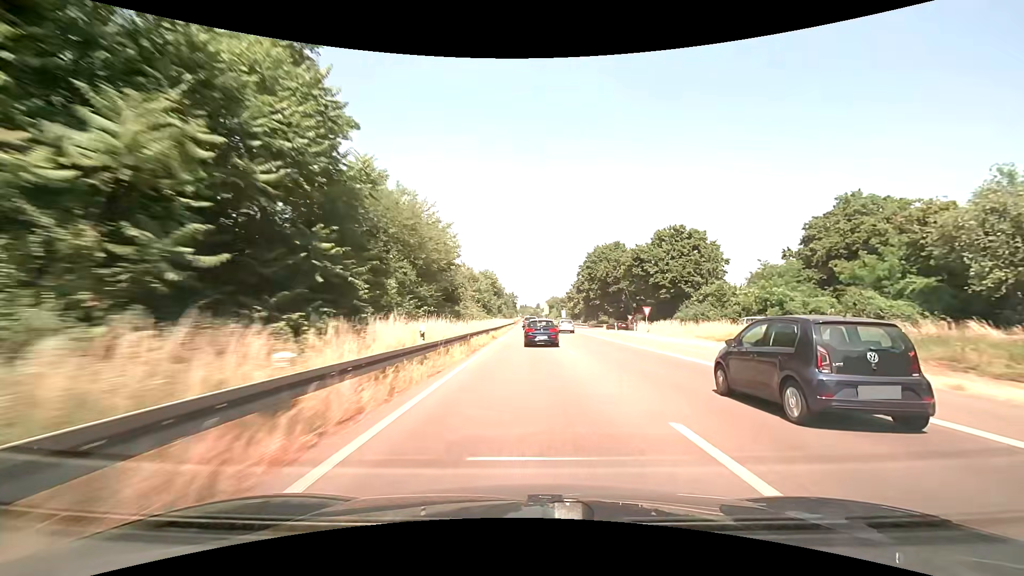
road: trunk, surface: asphalt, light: Day
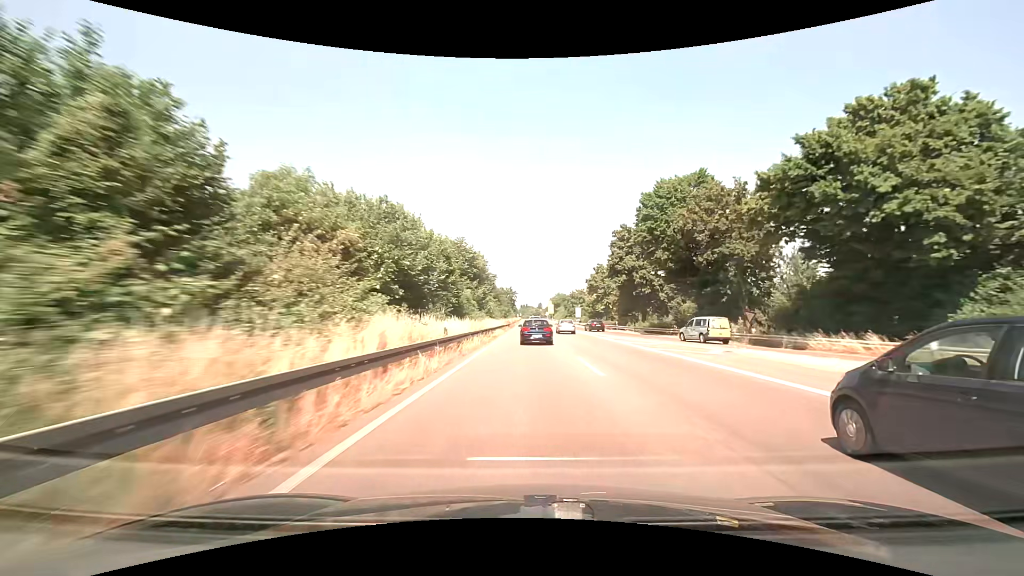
(0.0, +43.5) m; 0°
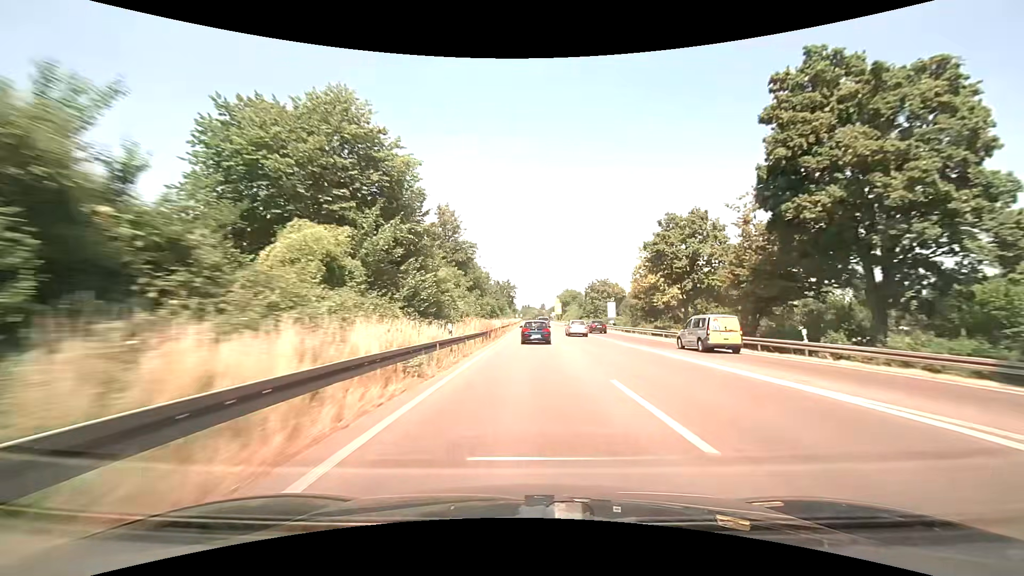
(-0.2, +43.7) m; 0°
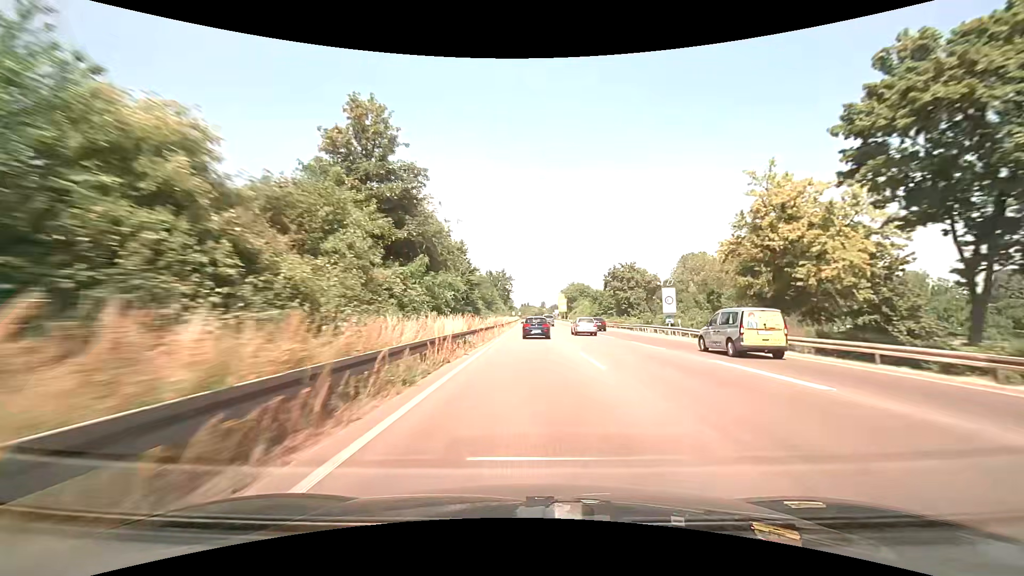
(0.0, +29.5) m; 0°
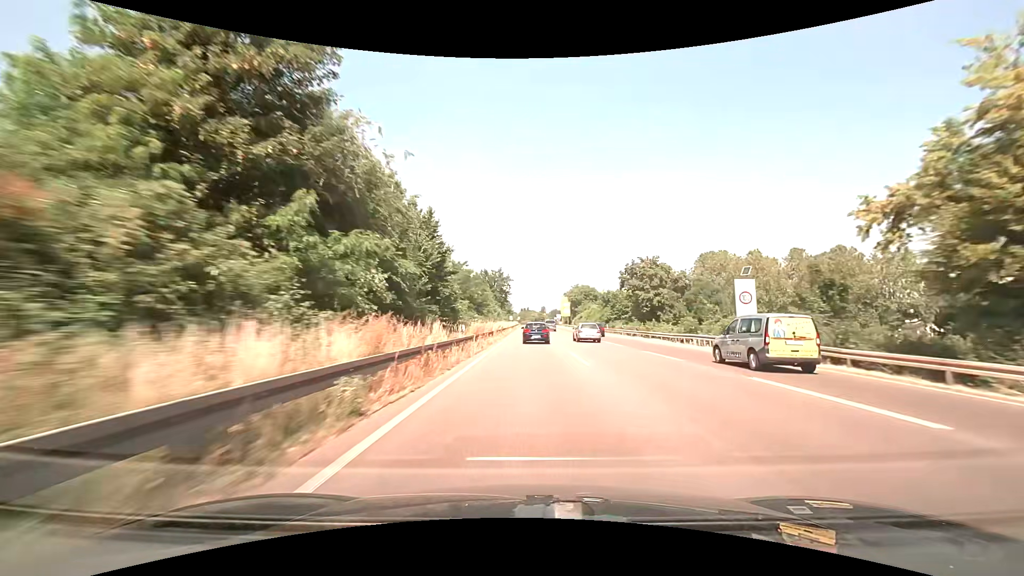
(0.0, +14.9) m; 0°
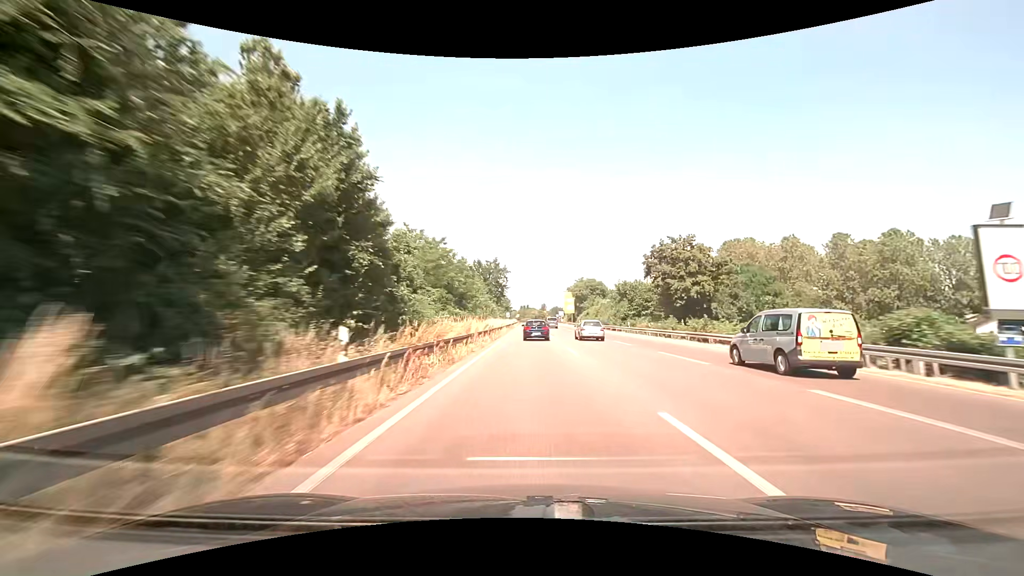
(0.0, +15.0) m; 0°
